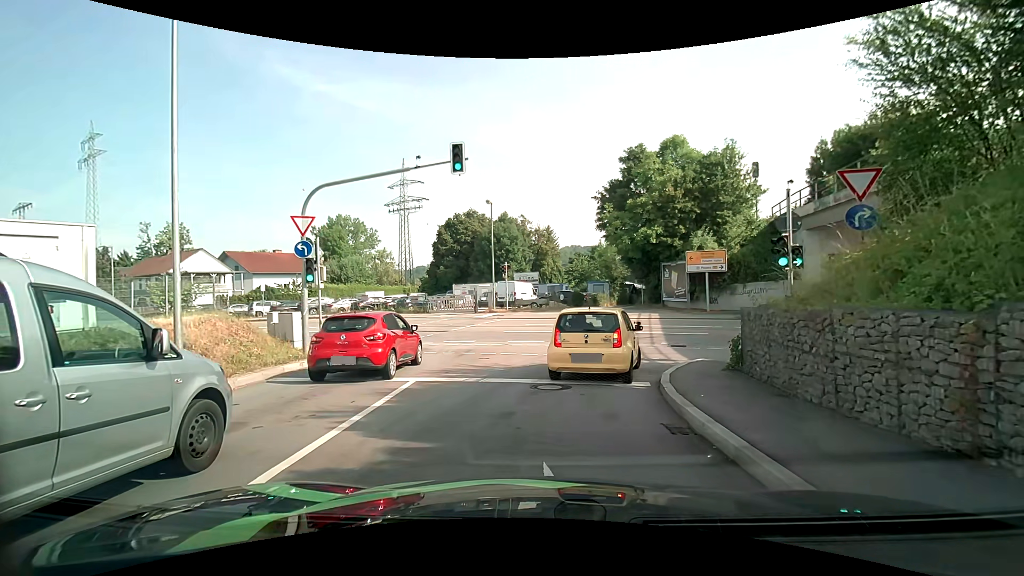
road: primary_link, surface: asphalt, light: Day
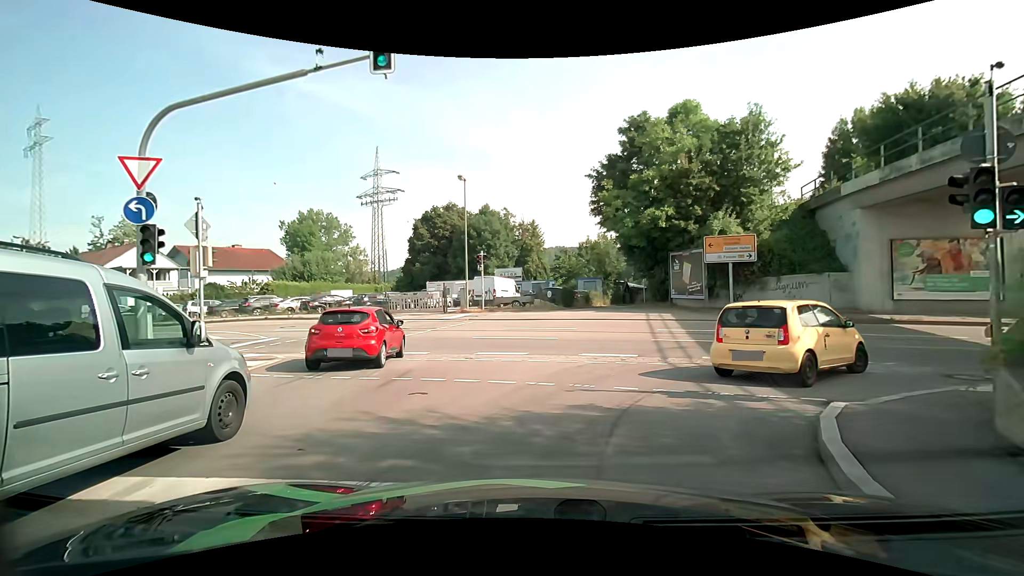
(-0.1, +6.6) m; 0°
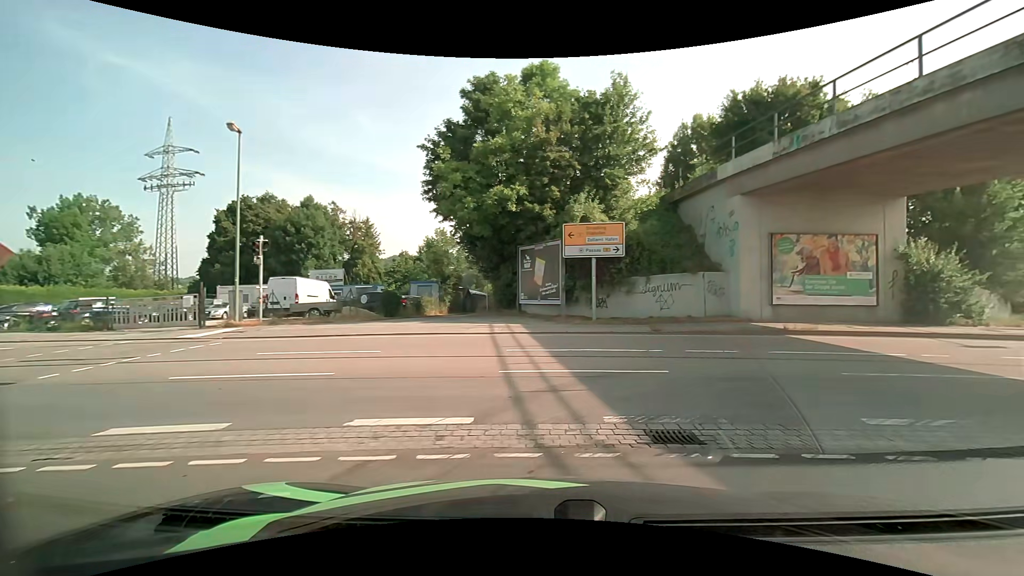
(+0.8, +7.3) m; +17°
